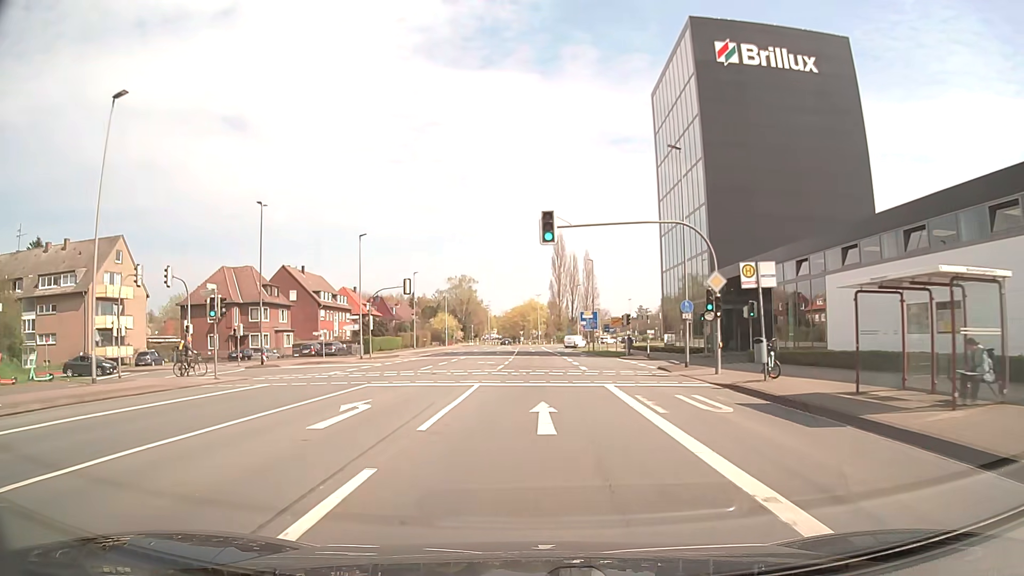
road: secondary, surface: asphalt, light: Day
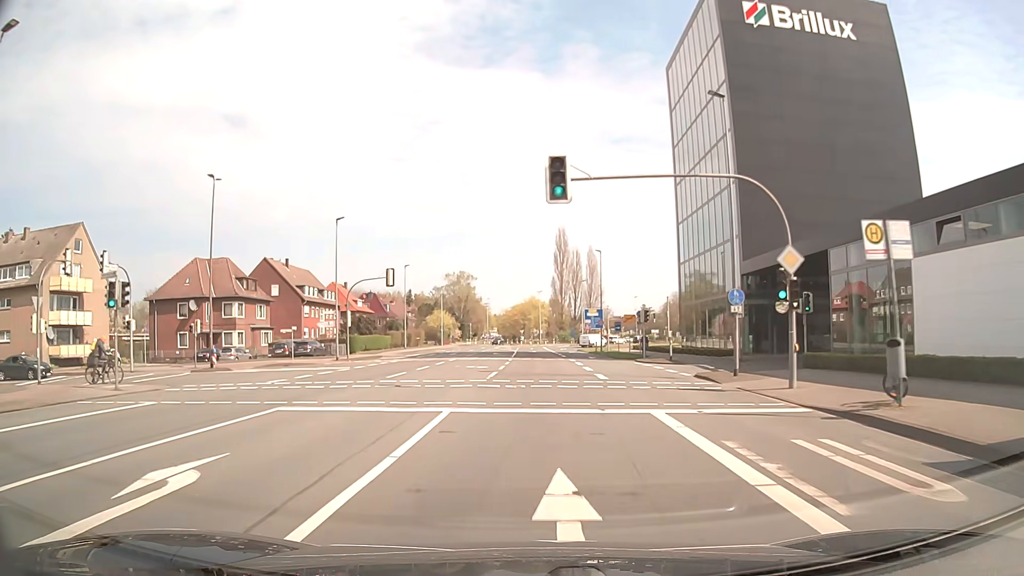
(0.0, +7.6) m; 0°
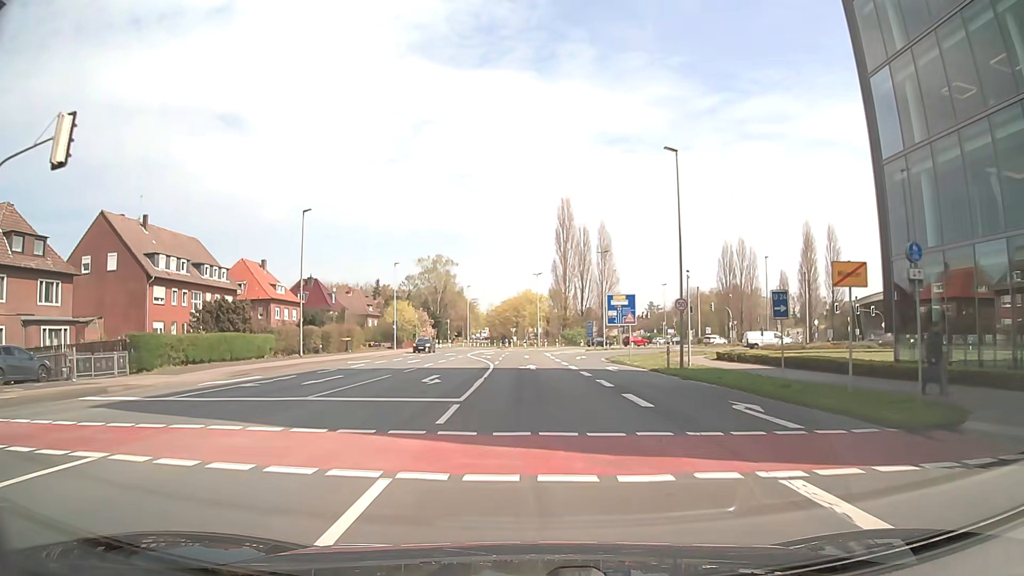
(+0.1, +37.8) m; 0°
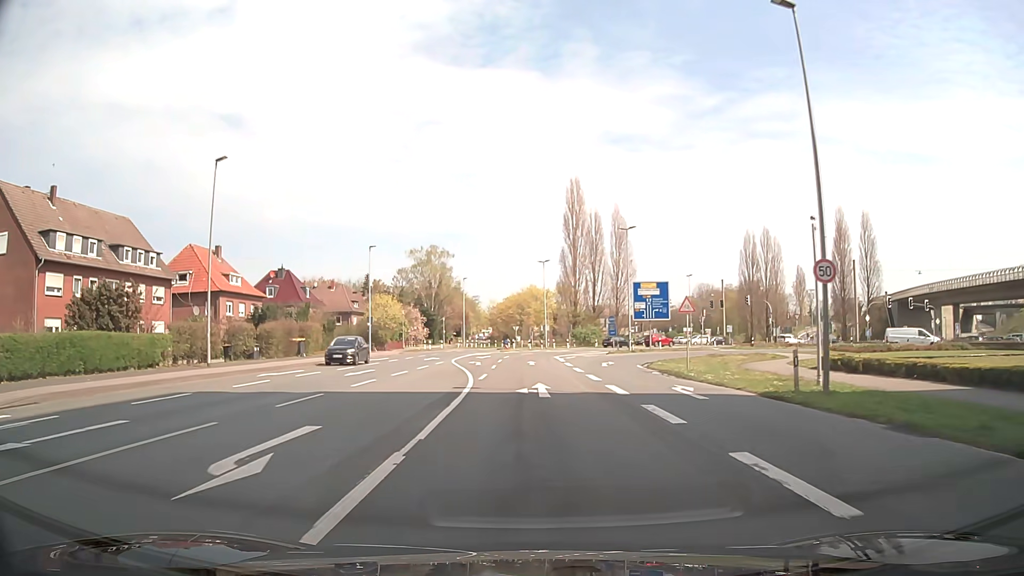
(+0.1, +15.2) m; 0°
(0, +10) (0, +20) (0, +30) (-1, +40) (0, +50) (+2, +60) (+6, +69) (+12, +77) (+20, +83) (+29, +88) m
